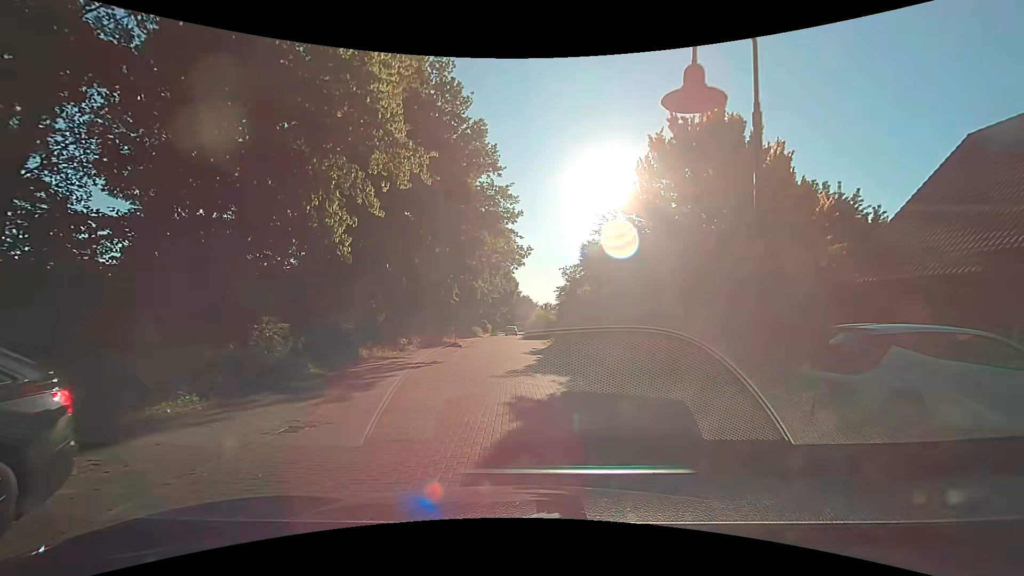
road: residential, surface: paving_stones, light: Day
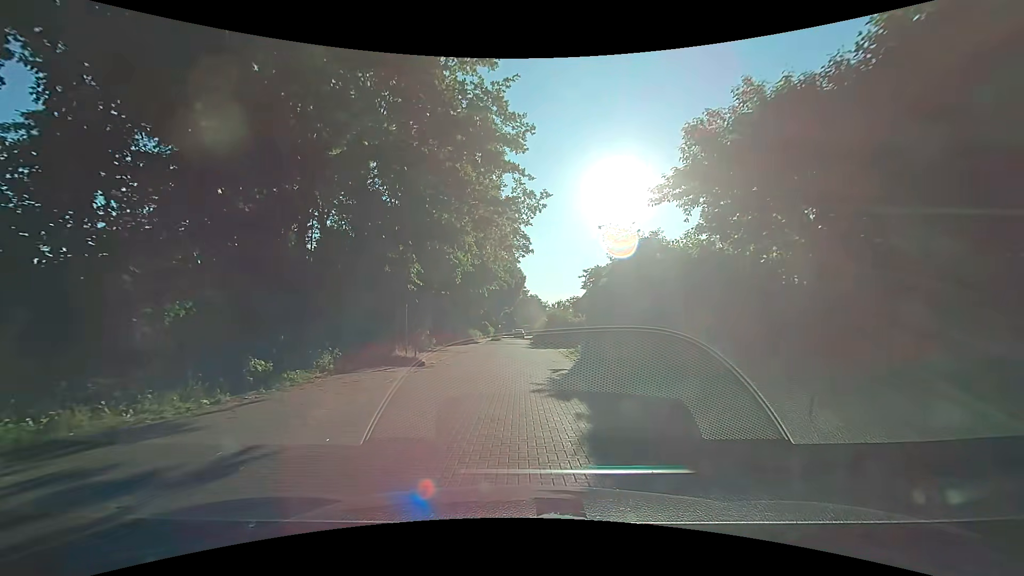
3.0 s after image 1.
(+0.6, +13.9) m; +1°
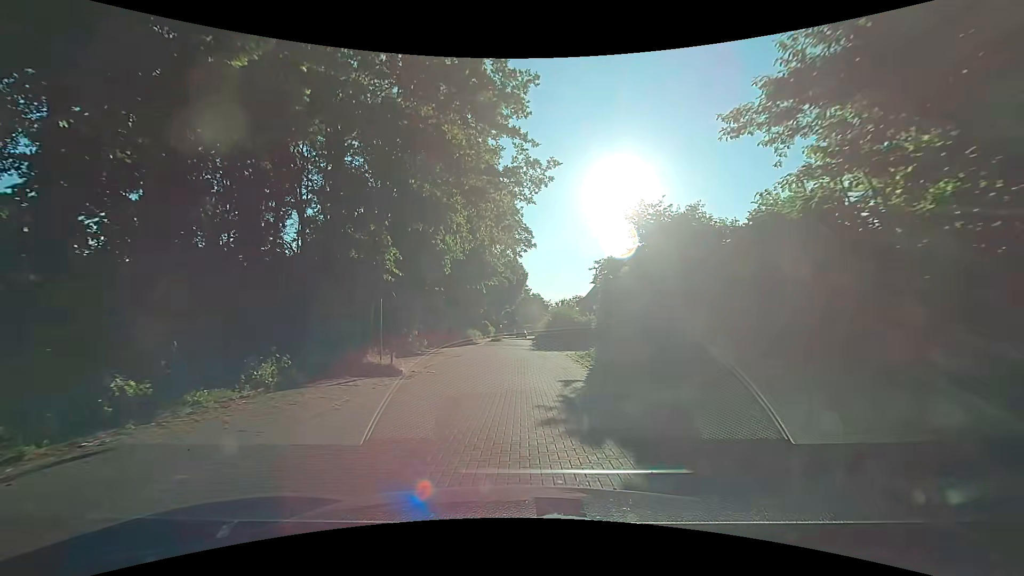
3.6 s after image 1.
(0.0, +3.6) m; -1°
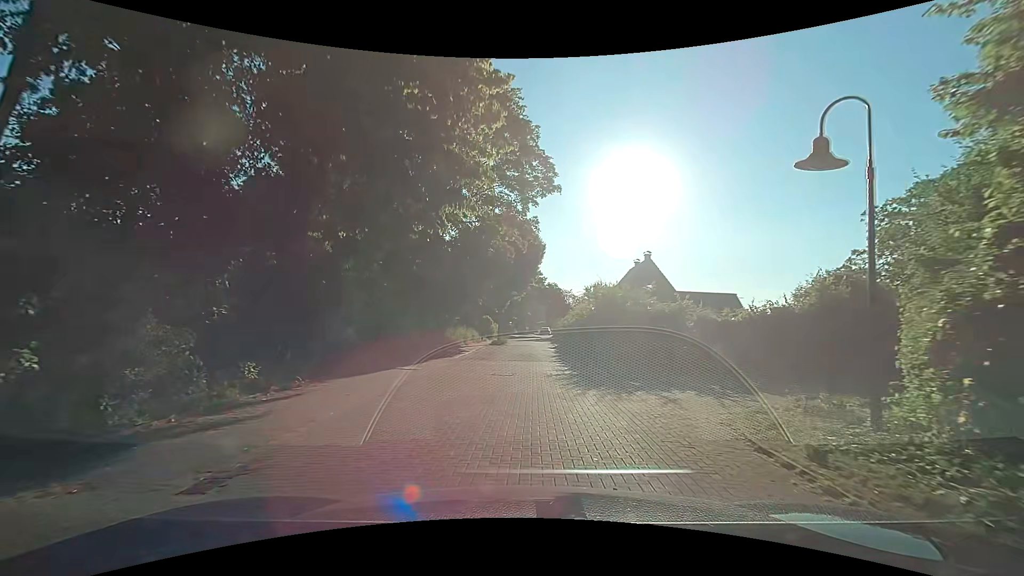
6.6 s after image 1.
(+0.4, +19.5) m; +1°
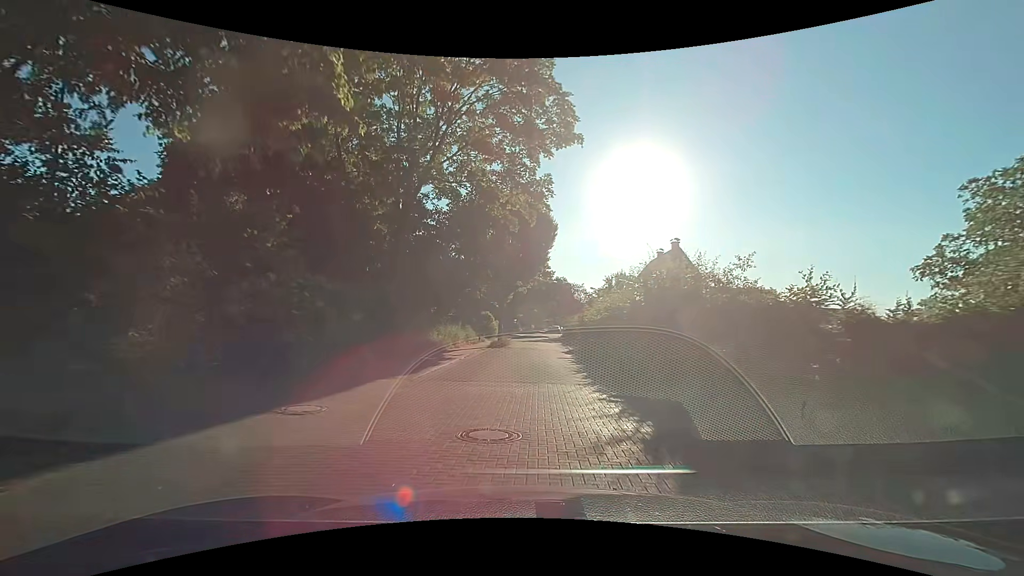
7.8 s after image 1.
(-0.2, +7.8) m; -2°
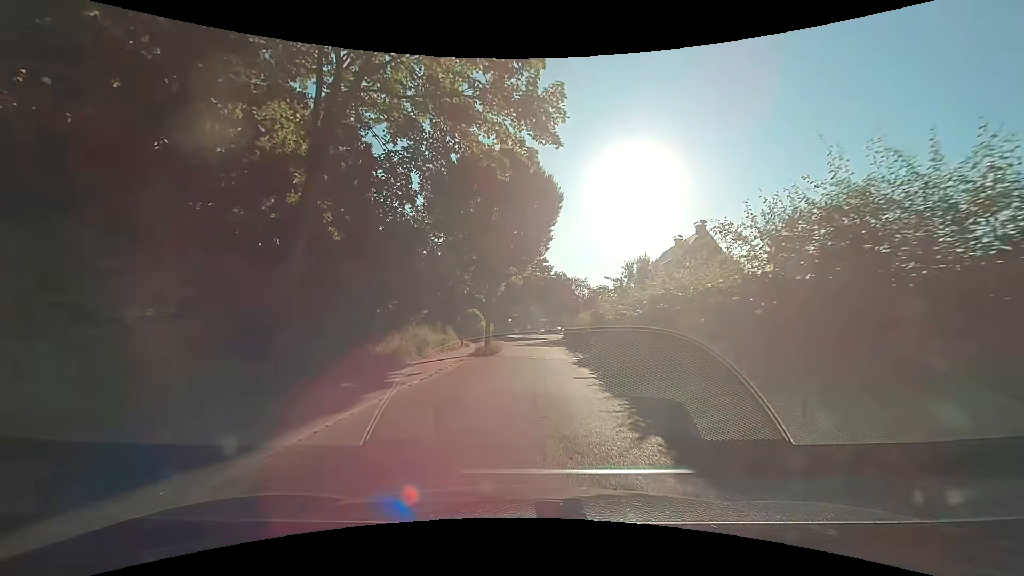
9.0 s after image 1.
(+0.2, +8.2) m; +2°
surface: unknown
